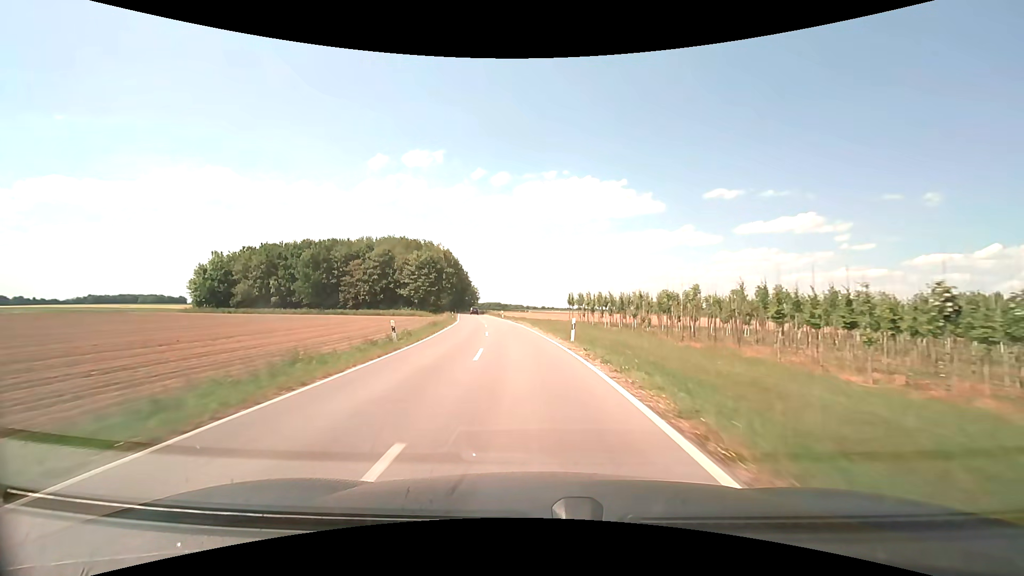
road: unclassified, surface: asphalt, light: Day
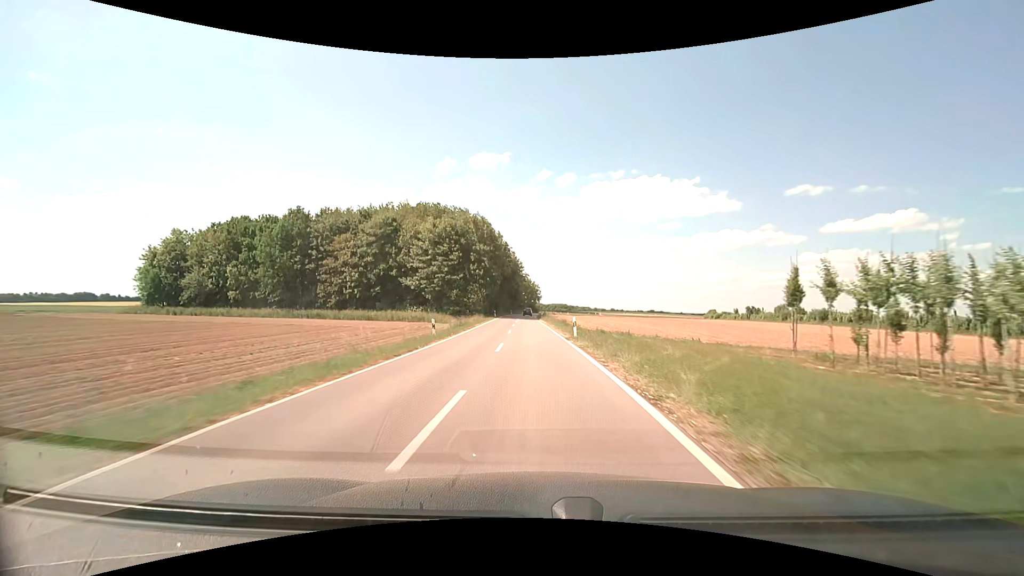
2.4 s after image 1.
(-3.2, +45.2) m; -7°
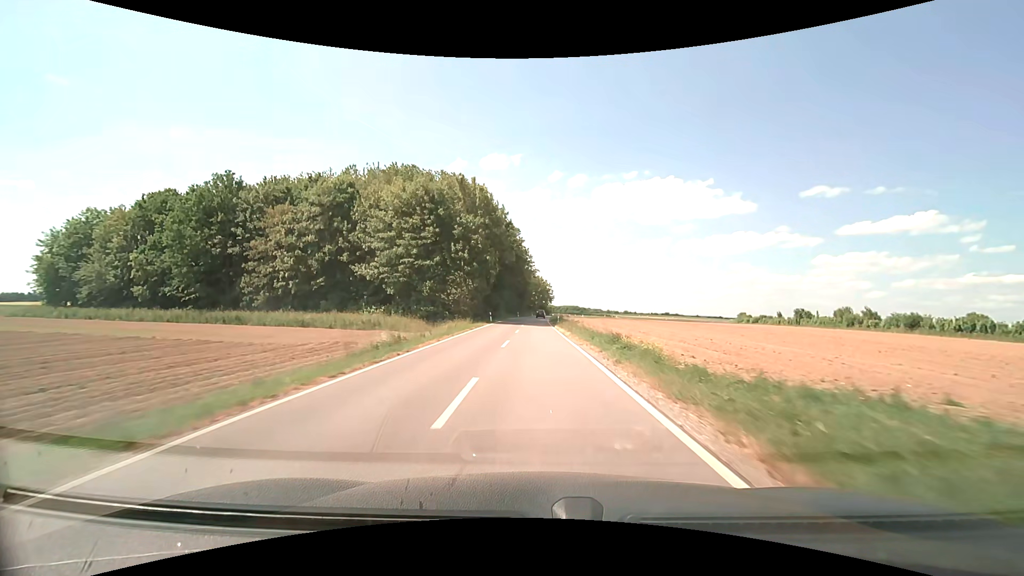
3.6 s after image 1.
(-0.3, +22.8) m; -1°
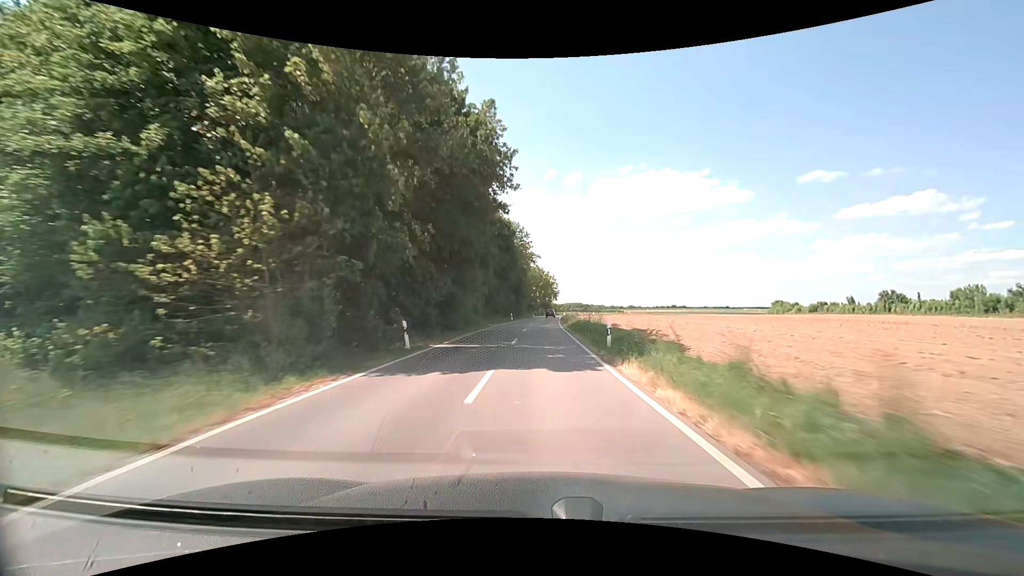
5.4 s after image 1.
(-0.1, +34.7) m; 0°
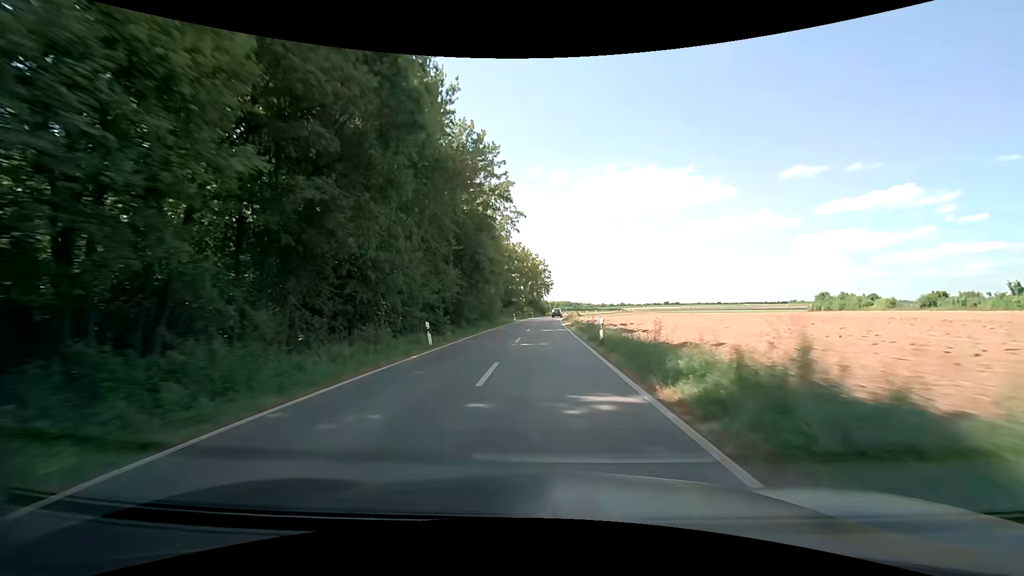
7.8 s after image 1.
(+0.4, +46.8) m; +1°
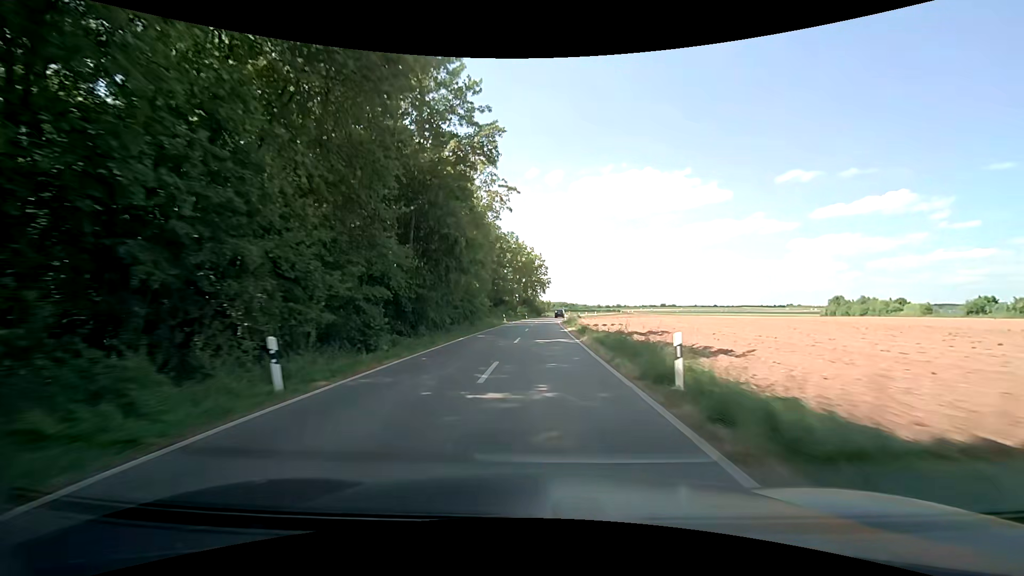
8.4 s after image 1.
(0.0, +11.8) m; 0°
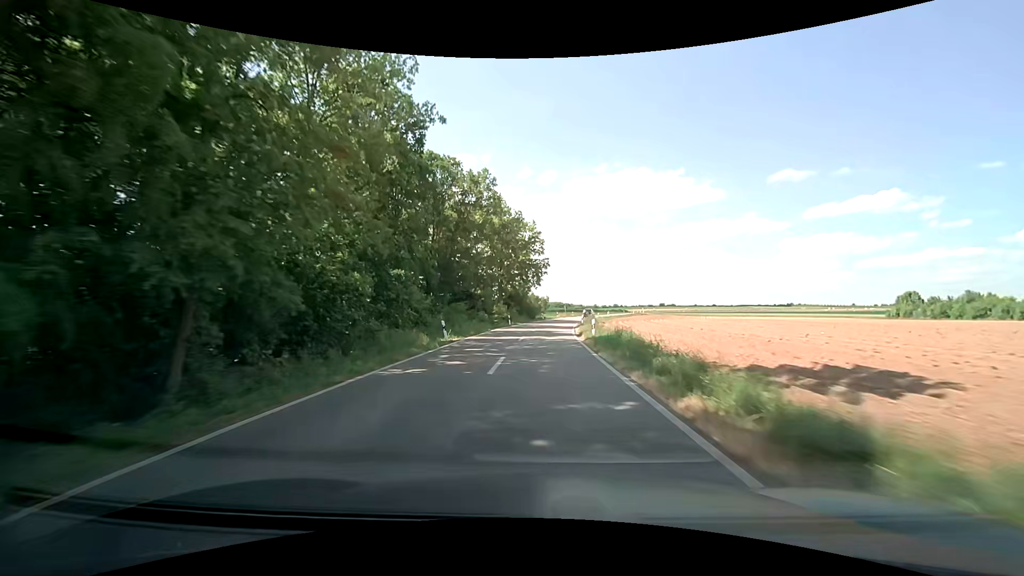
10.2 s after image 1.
(+0.5, +34.9) m; +1°
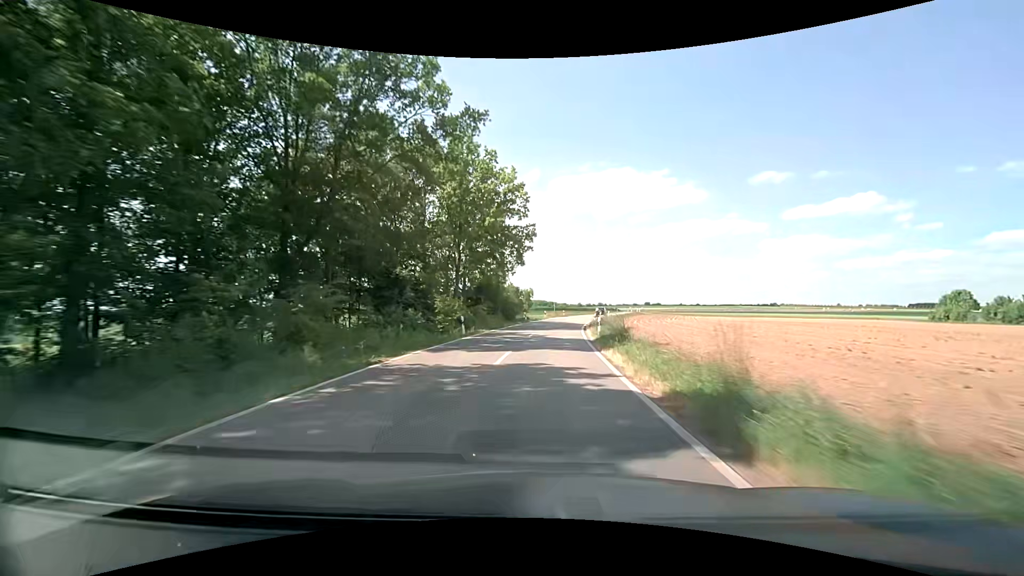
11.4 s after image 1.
(+0.4, +22.8) m; +2°
(0, +10) (+1, +20) (+1, +30) (+2, +40) (+3, +50) (+5, +60) (+7, +70) (+9, +79) (+11, +89) (+13, +99) m
